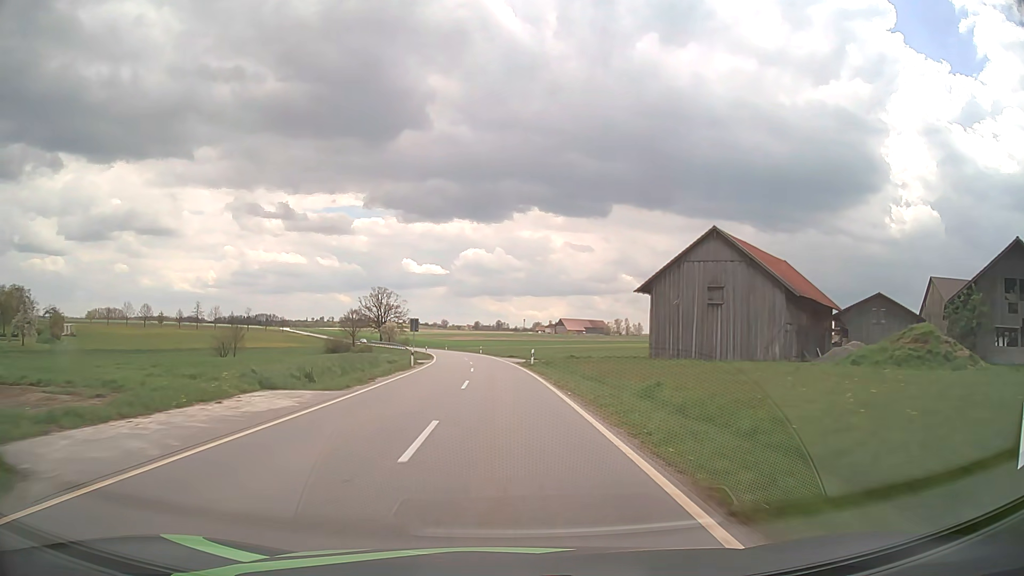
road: tertiary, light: Day
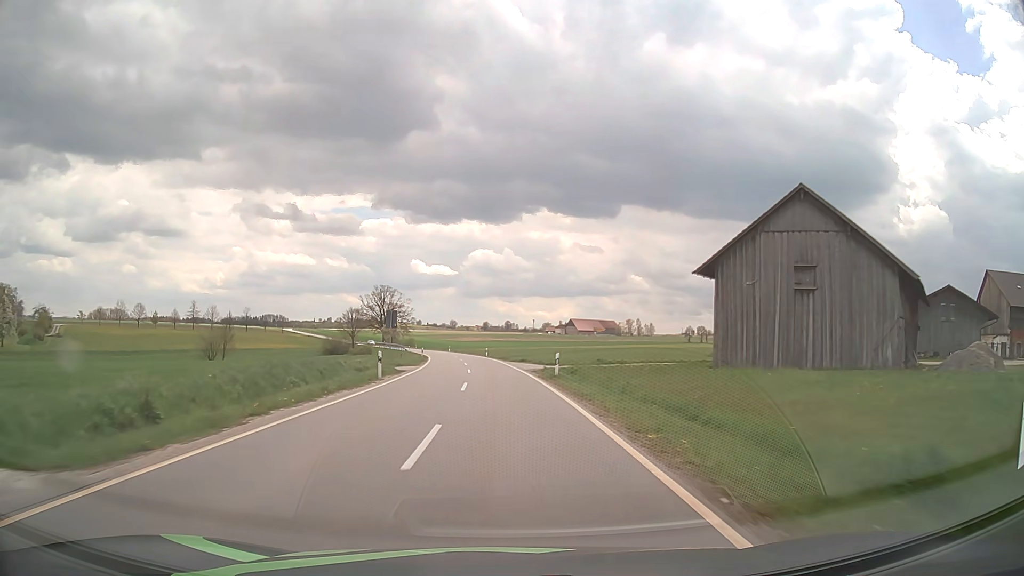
(-0.1, +12.7) m; -1°
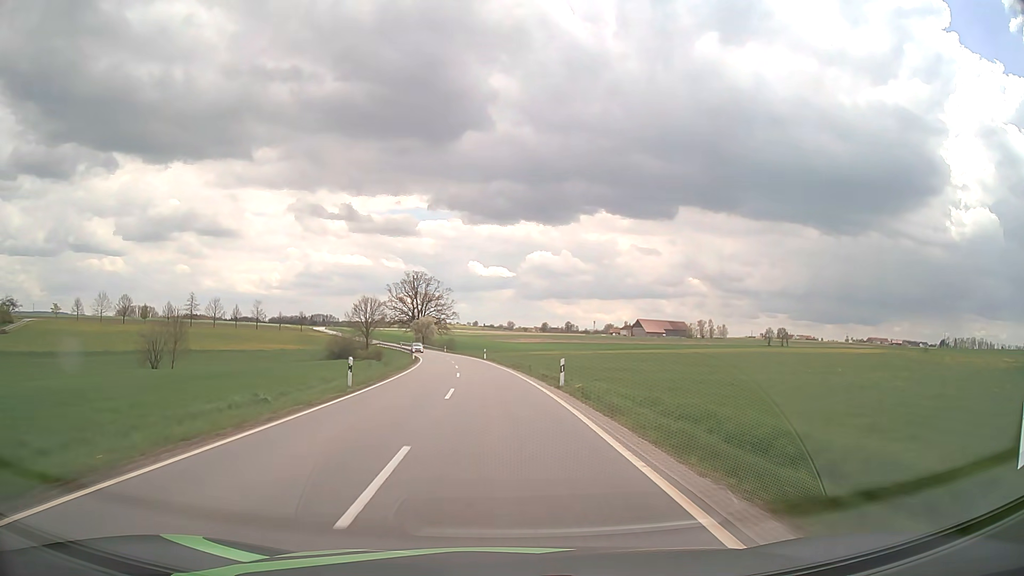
(-1.9, +51.0) m; -5°
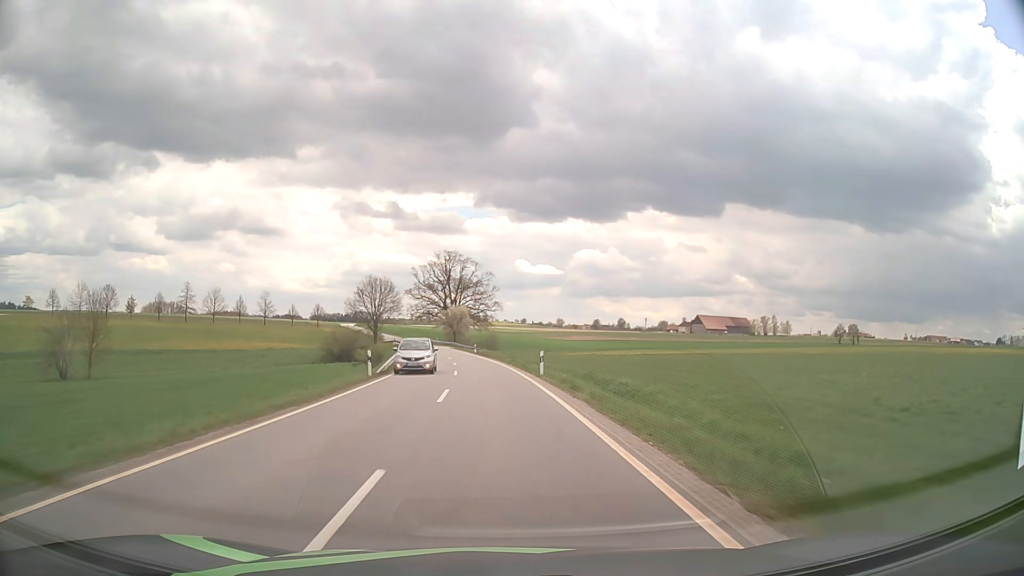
(-1.4, +38.4) m; -4°
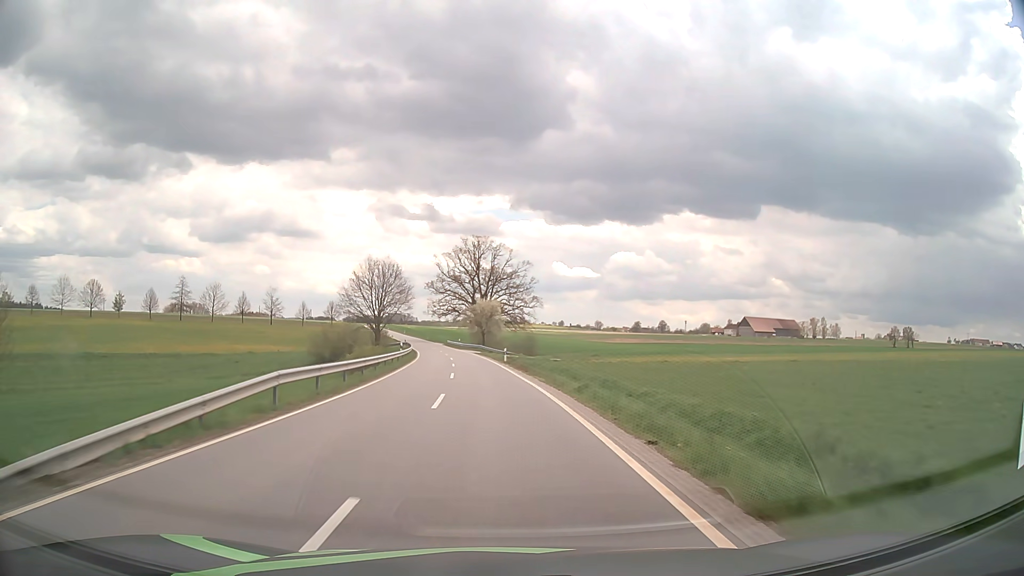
(-0.6, +25.8) m; -3°
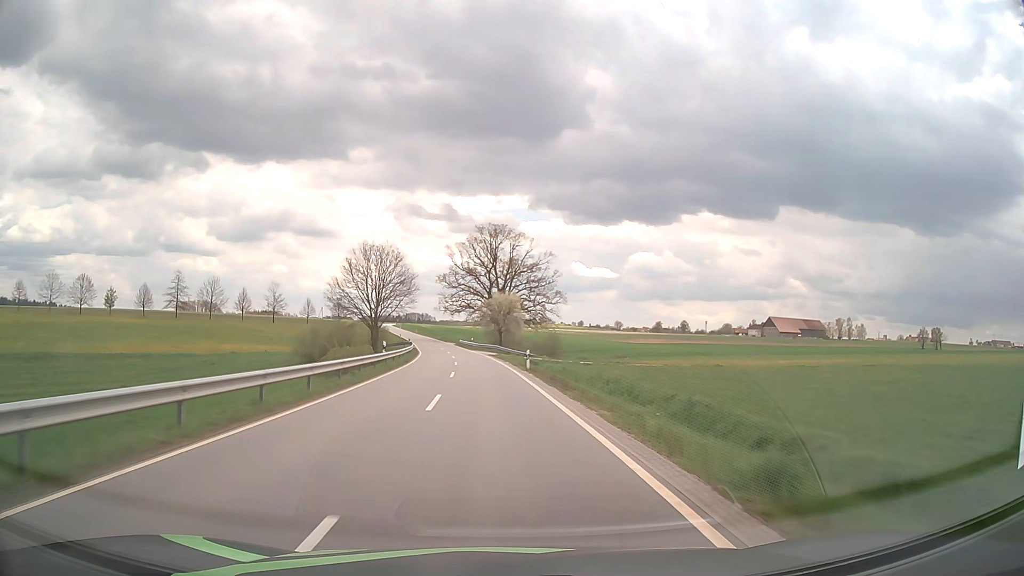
(-0.2, +12.9) m; -2°
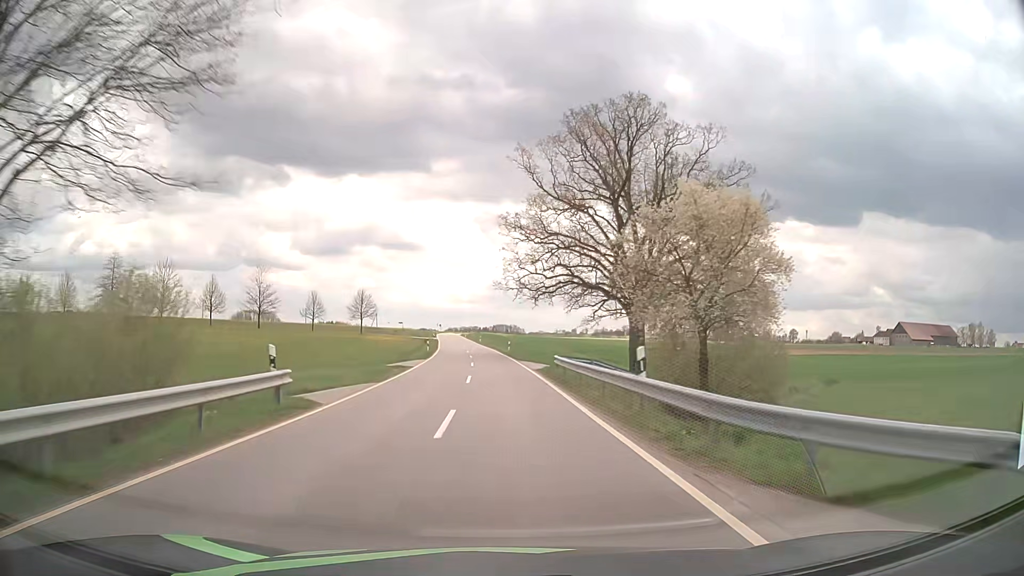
(-4.6, +64.8) m; -8°
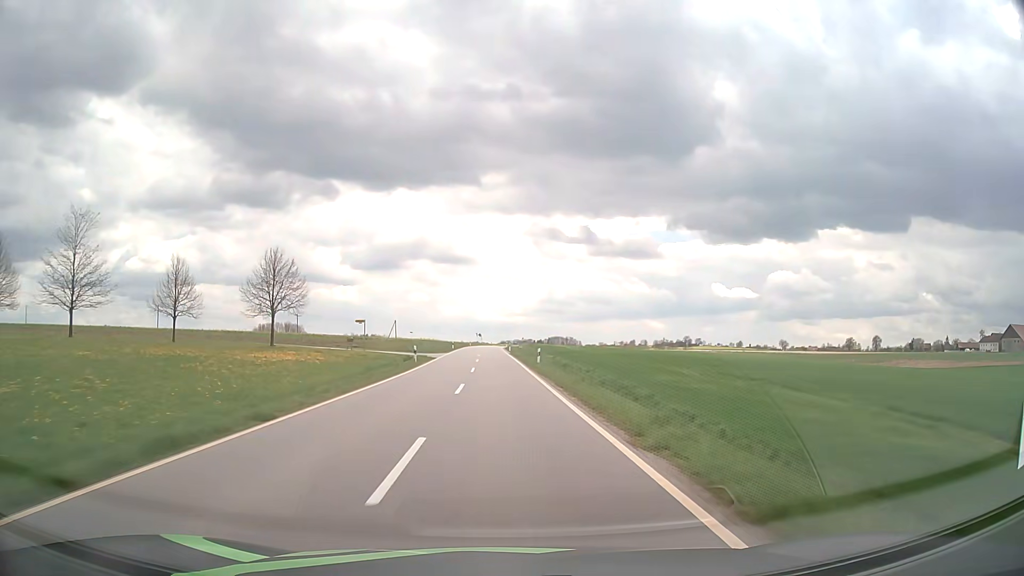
(-2.7, +64.9) m; -5°
